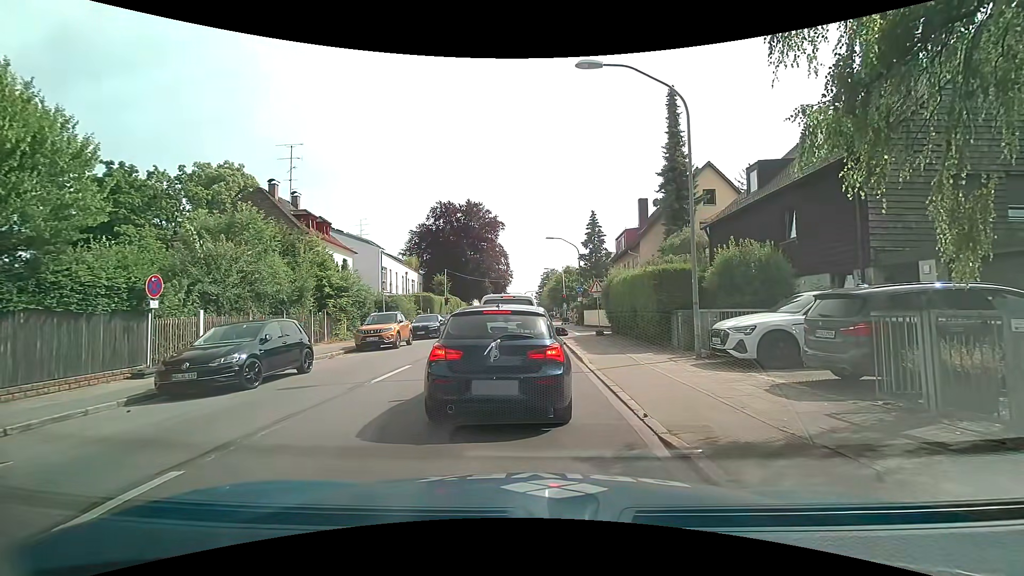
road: secondary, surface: asphalt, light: Day
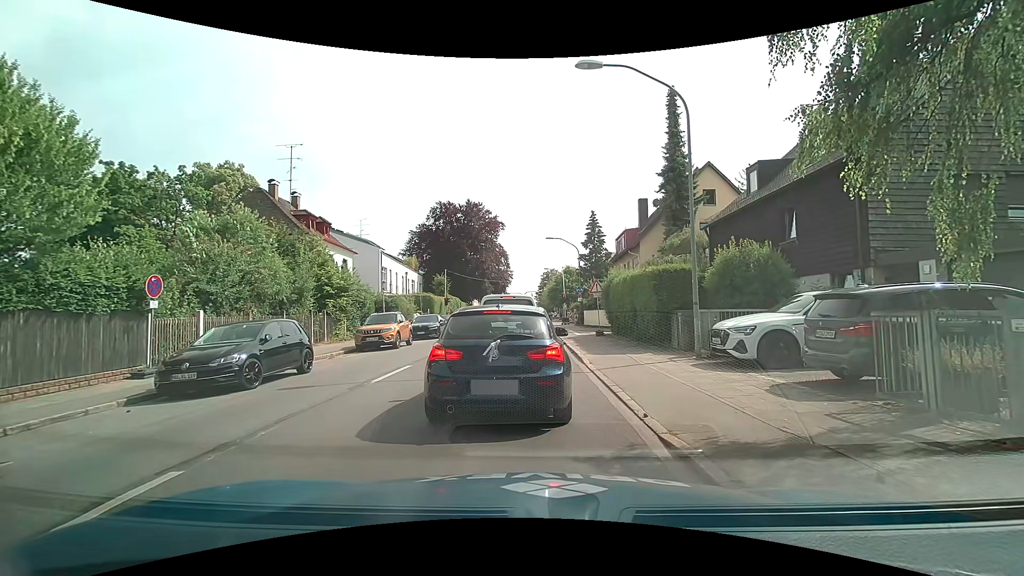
(0.0, +0.1) m; 0°
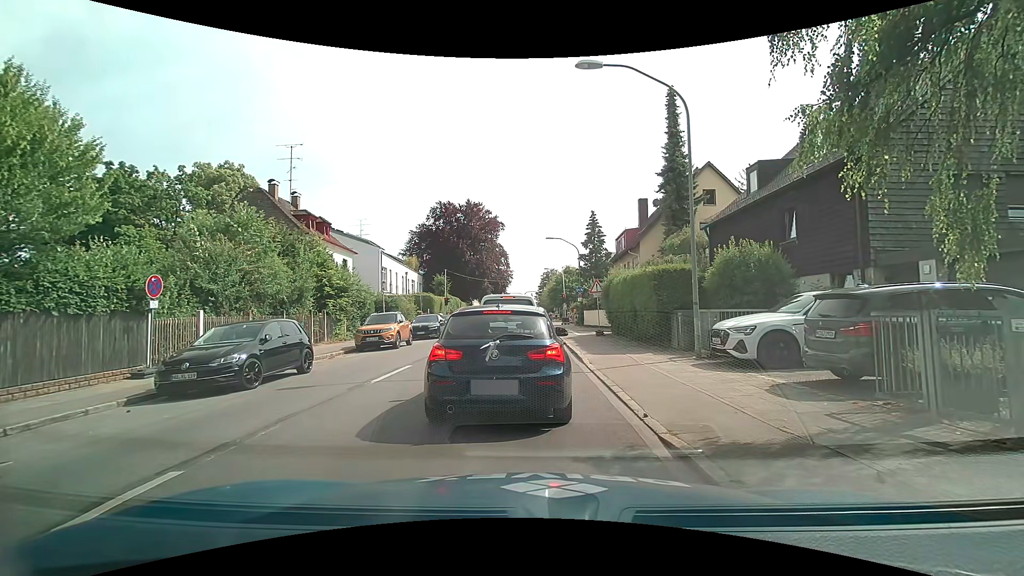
(0.0, 0.0) m; 0°
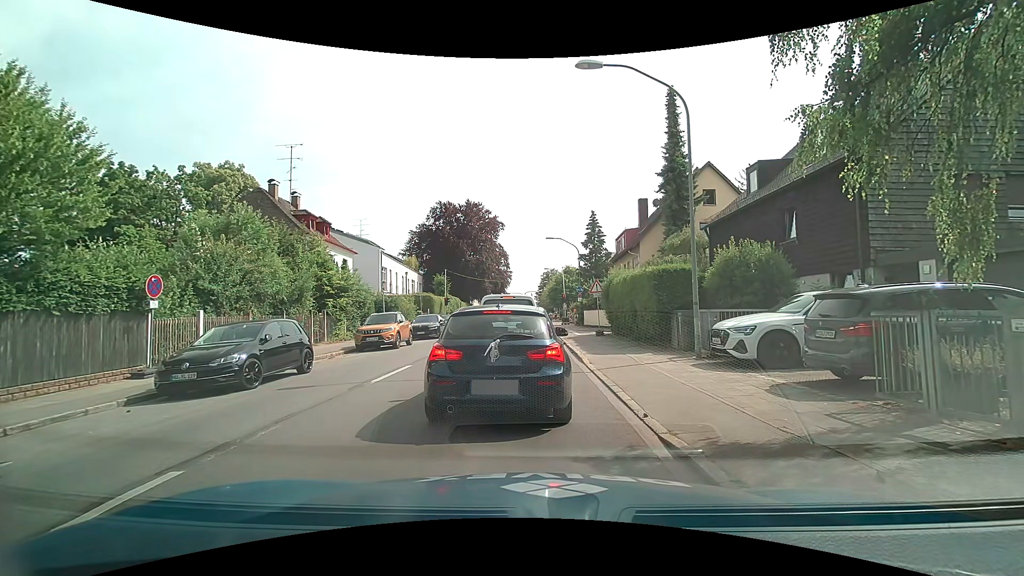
(0.0, 0.0) m; 0°
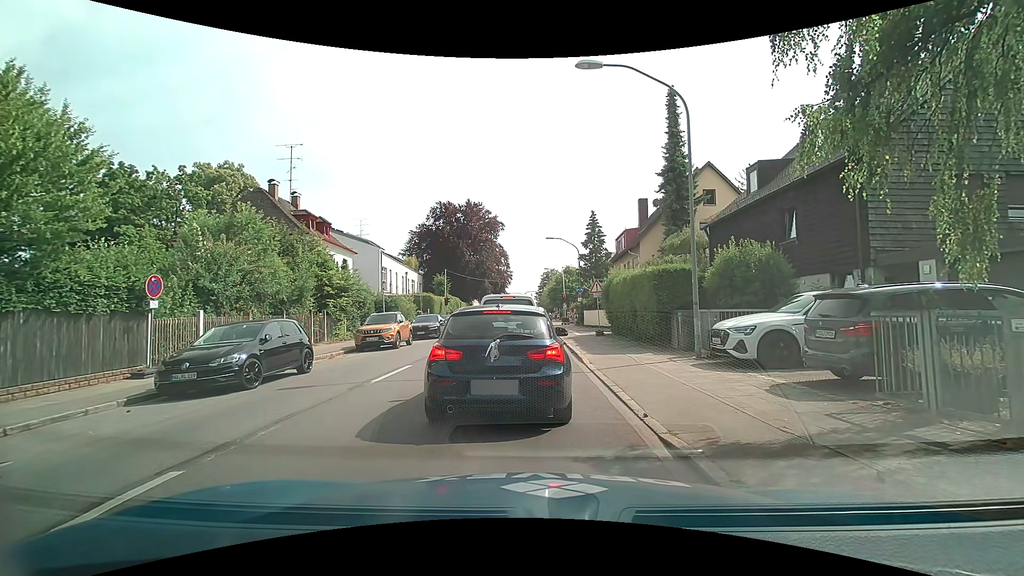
(0.0, 0.0) m; 0°
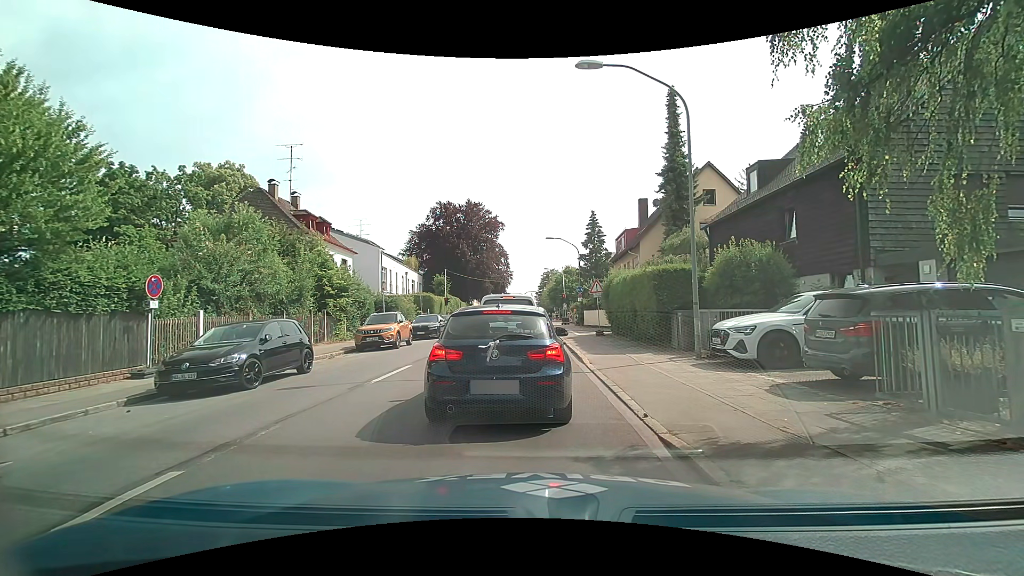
(0.0, 0.0) m; 0°
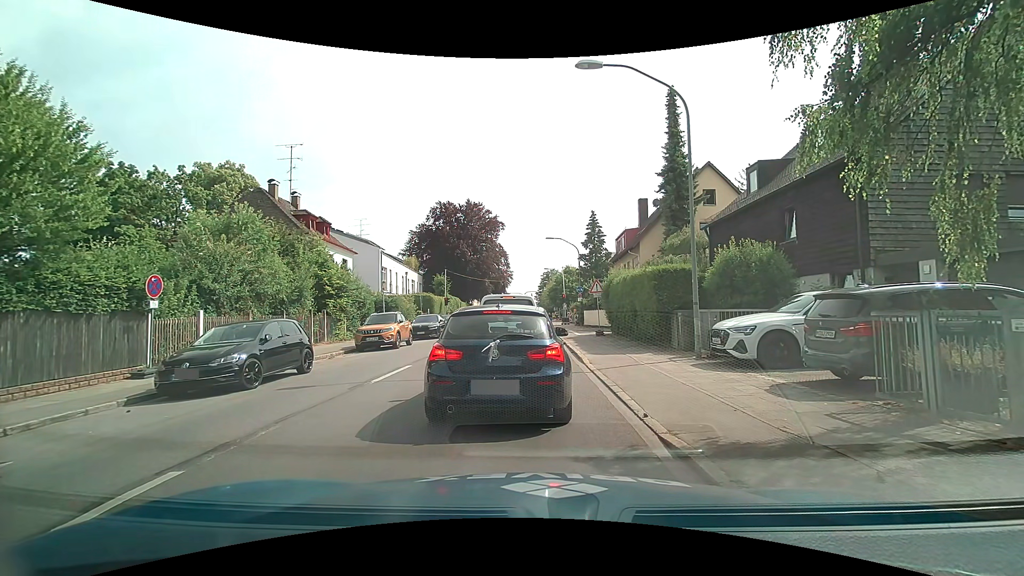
(0.0, 0.0) m; 0°
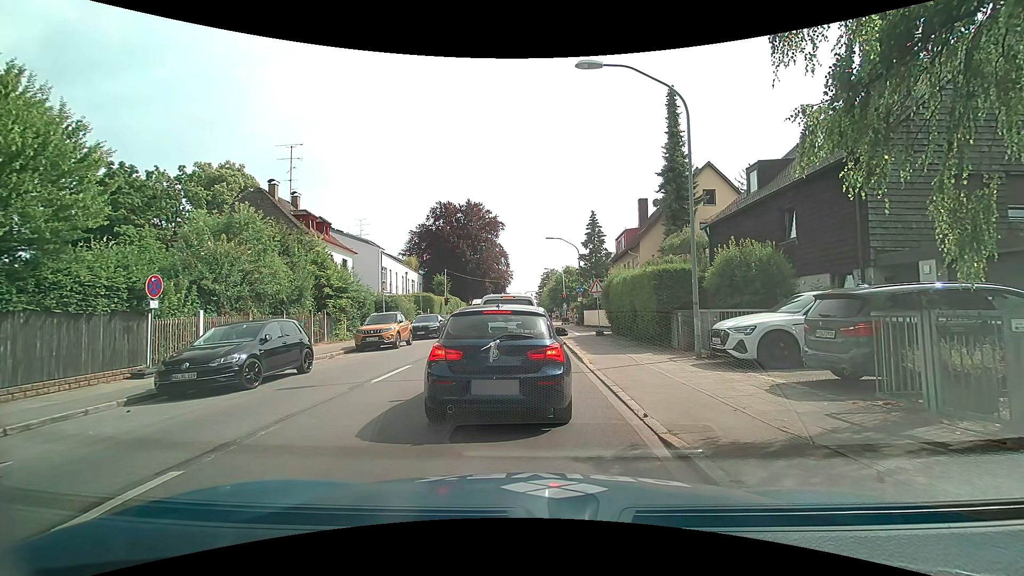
(0.0, 0.0) m; 0°
(0, +10) (0, +20) (0, +30) (0, +40) (0, +50) (+1, +60) (+1, +70) (+2, +80) (+2, +90) (+3, +100) m
